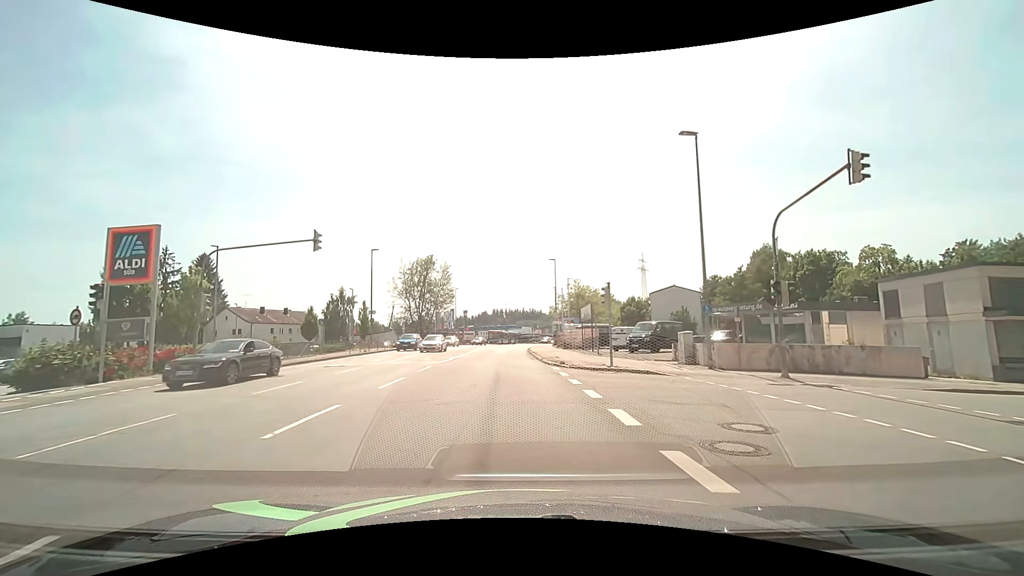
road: tertiary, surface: asphalt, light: Day
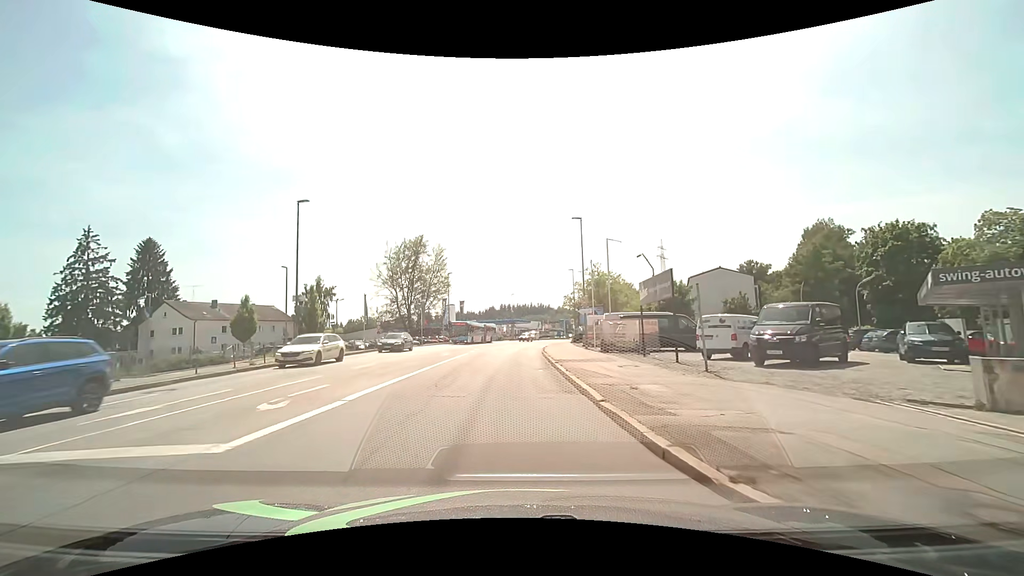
(-0.1, +18.7) m; -1°
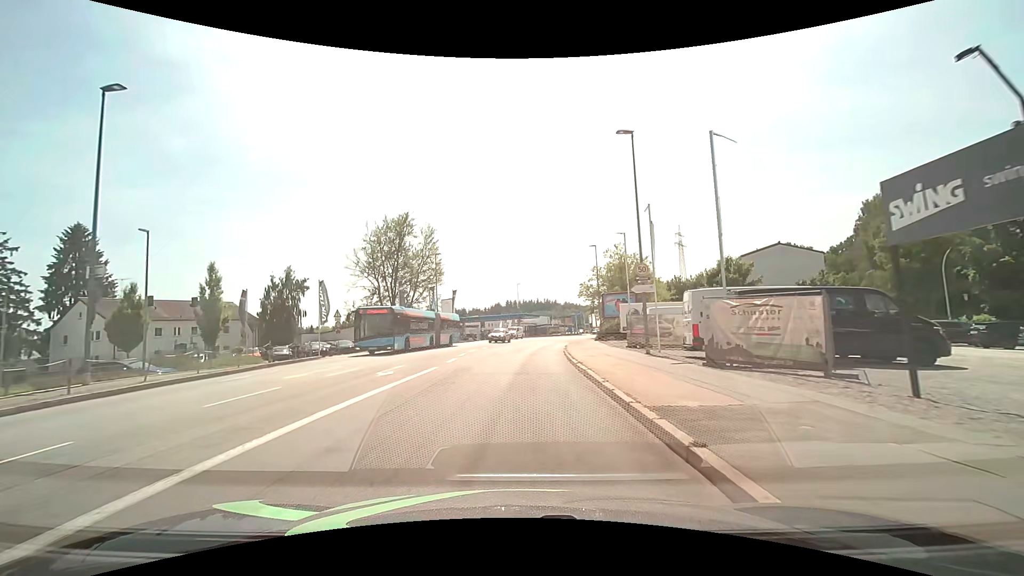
(-0.2, +16.1) m; -1°
(0, +10) (0, +20) (0, +30) (+1, +40) (+2, +50) (+4, +60) (+5, +70) (+8, +79) (+10, +89) (+13, +99) m
